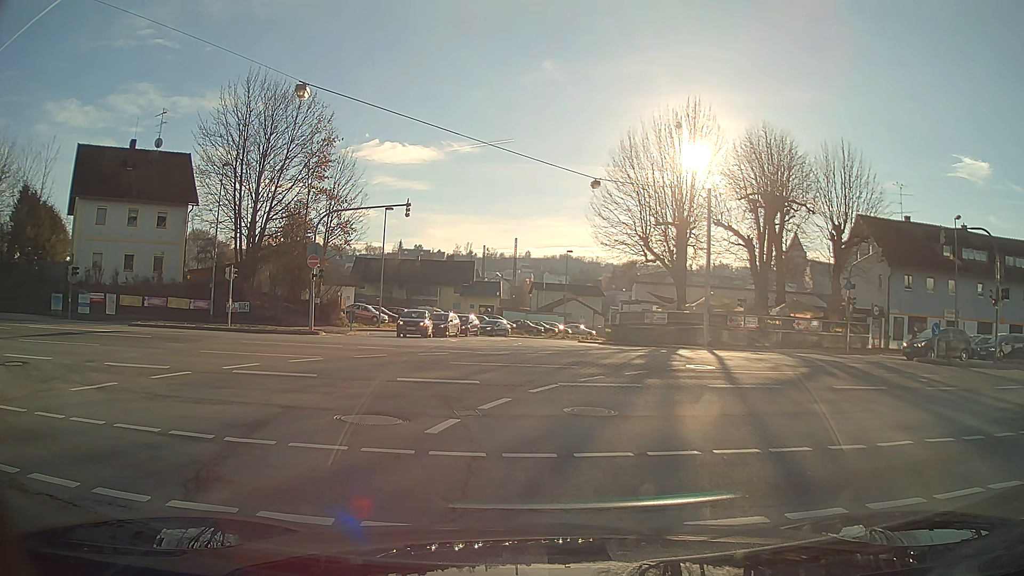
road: unclassified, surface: asphalt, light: Day
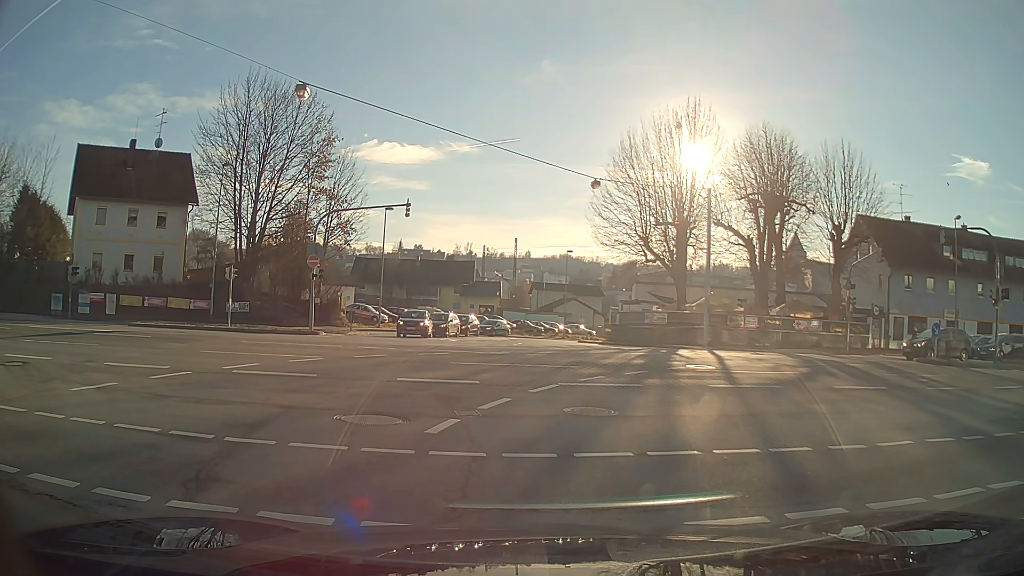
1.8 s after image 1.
(0.0, 0.0) m; 0°
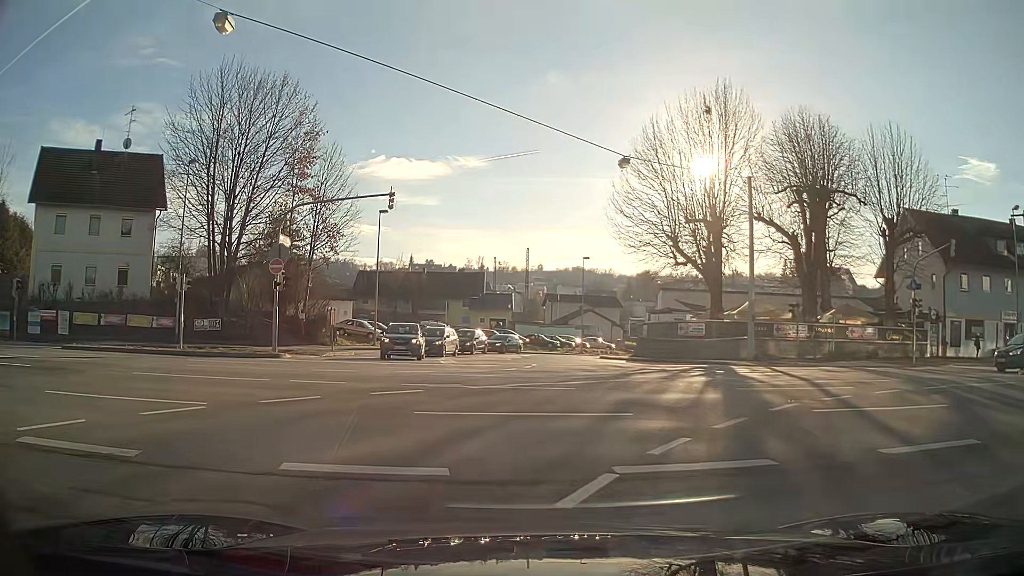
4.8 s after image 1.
(-0.3, +7.1) m; -3°
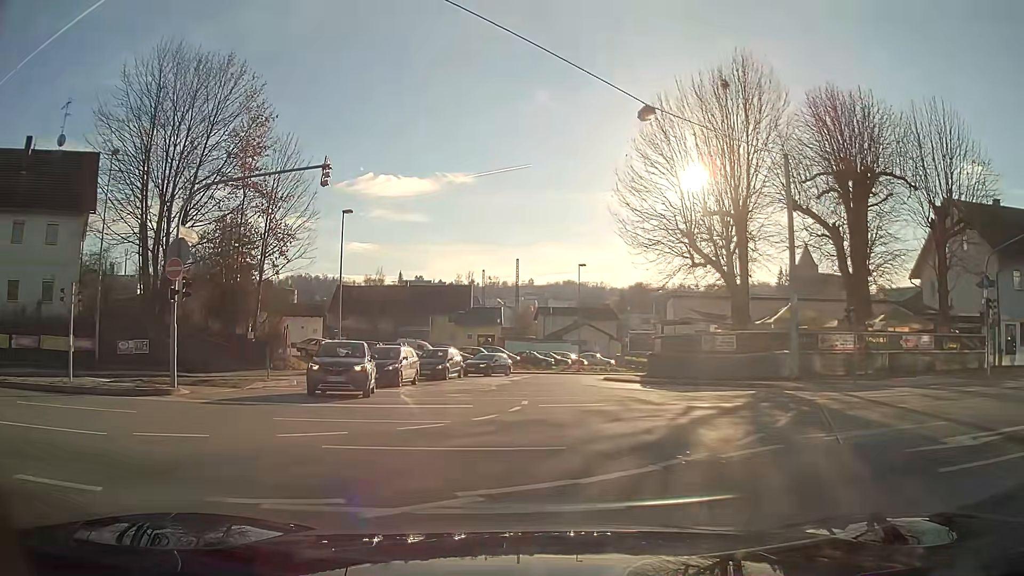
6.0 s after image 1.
(0.0, +7.8) m; +1°
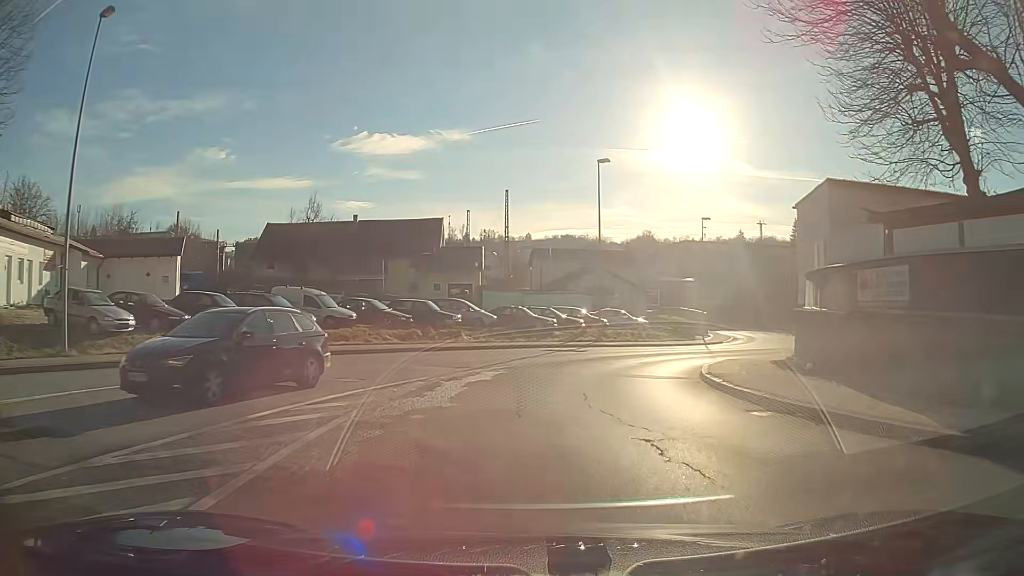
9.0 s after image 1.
(+0.3, +26.7) m; +1°
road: tertiary
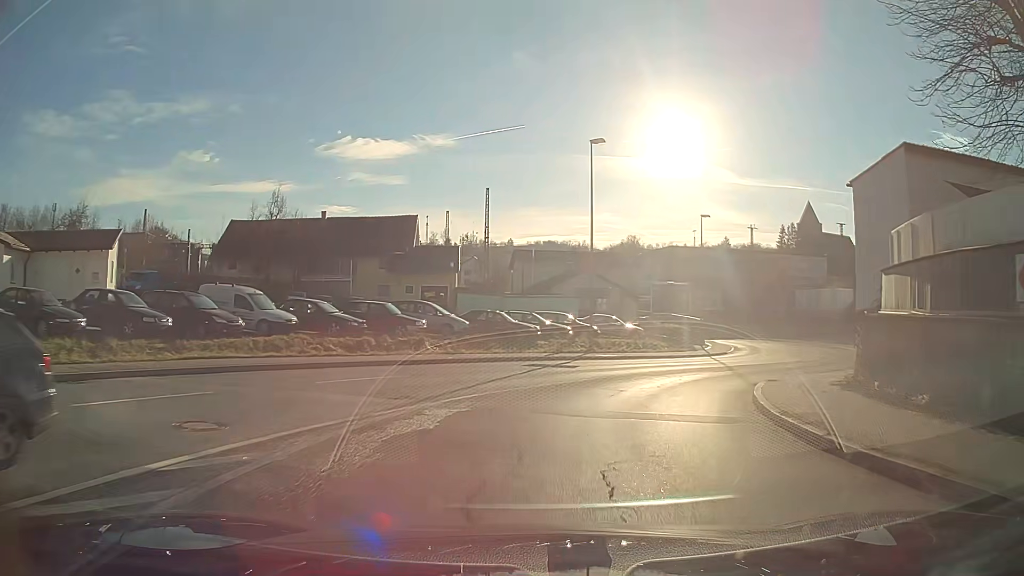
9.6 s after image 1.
(+0.1, +5.7) m; +4°
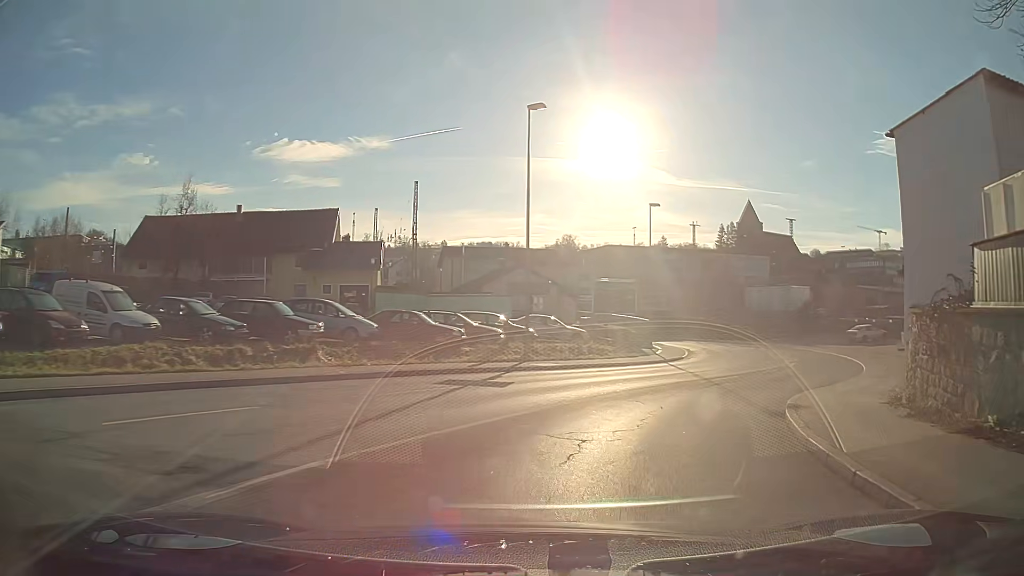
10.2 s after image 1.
(+0.3, +5.7) m; +6°
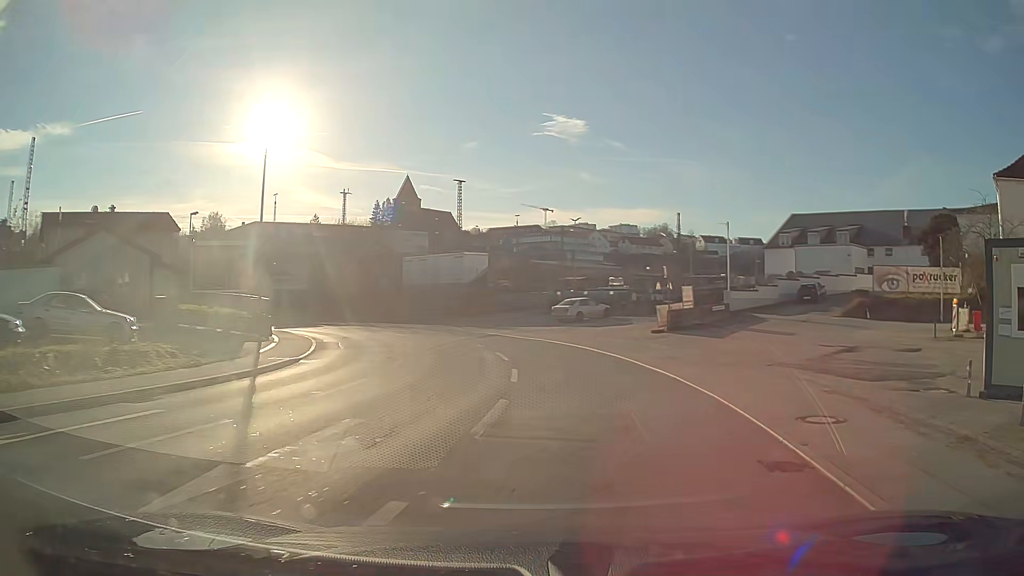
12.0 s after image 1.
(+4.1, +16.3) m; +27°
